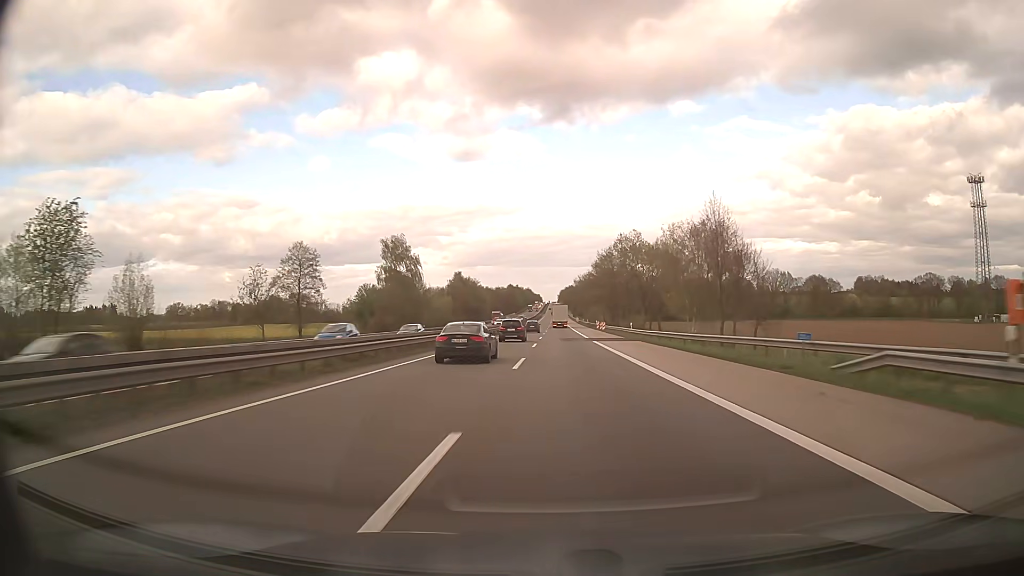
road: motorway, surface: asphalt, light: Day
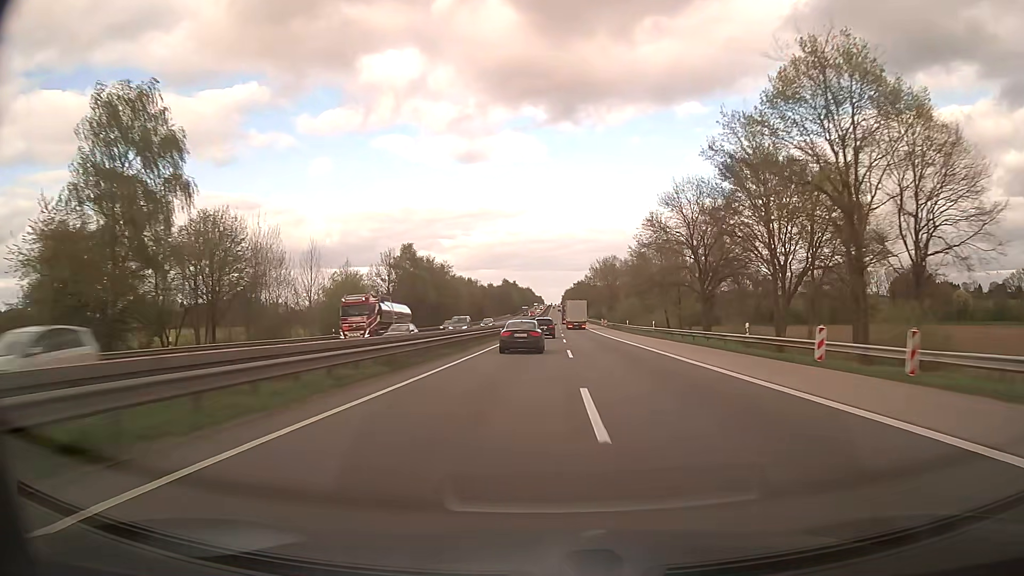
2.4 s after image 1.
(-0.3, +82.6) m; 0°
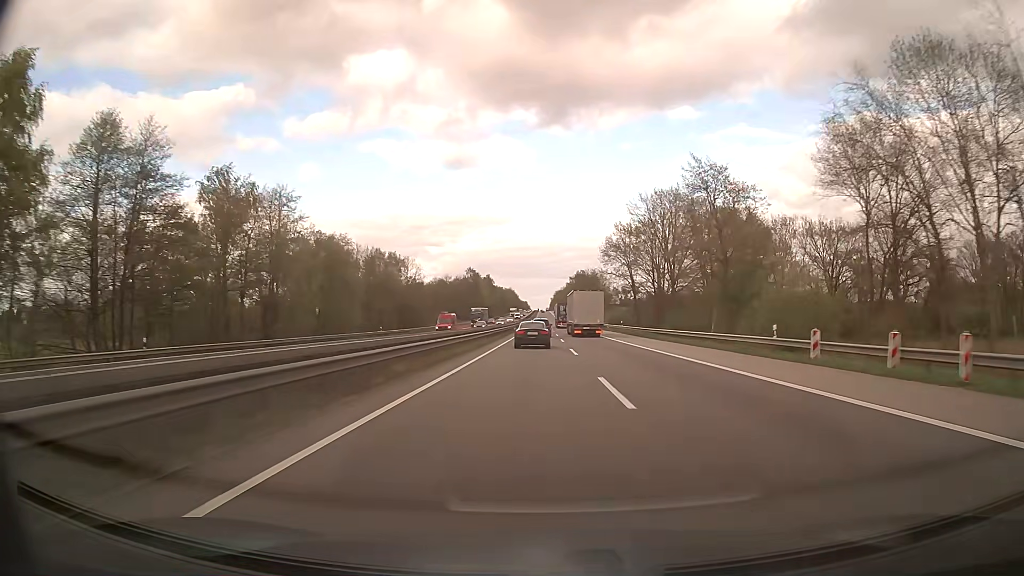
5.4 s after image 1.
(+1.2, +103.0) m; +1°
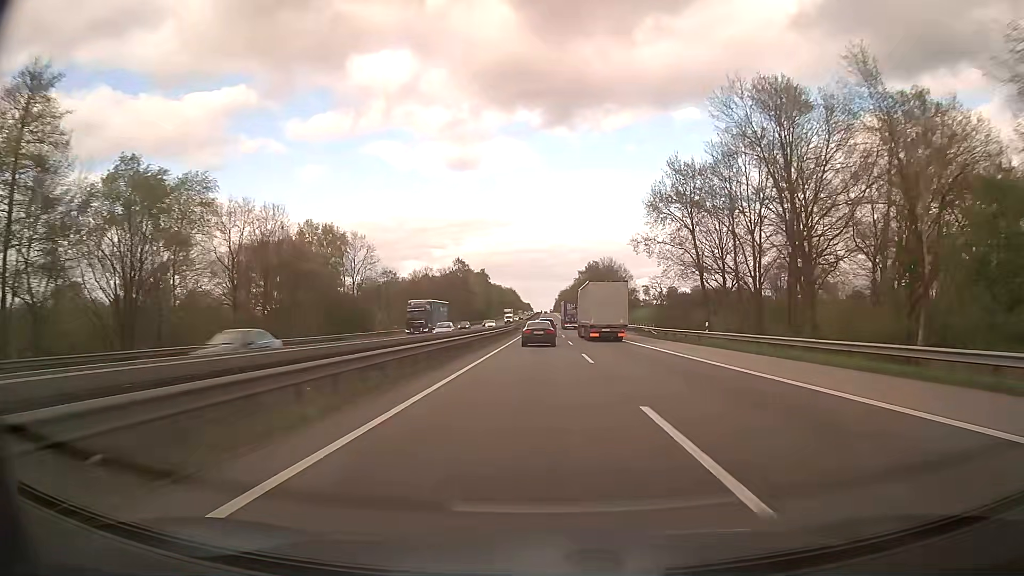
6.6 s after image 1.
(+0.1, +41.1) m; 0°
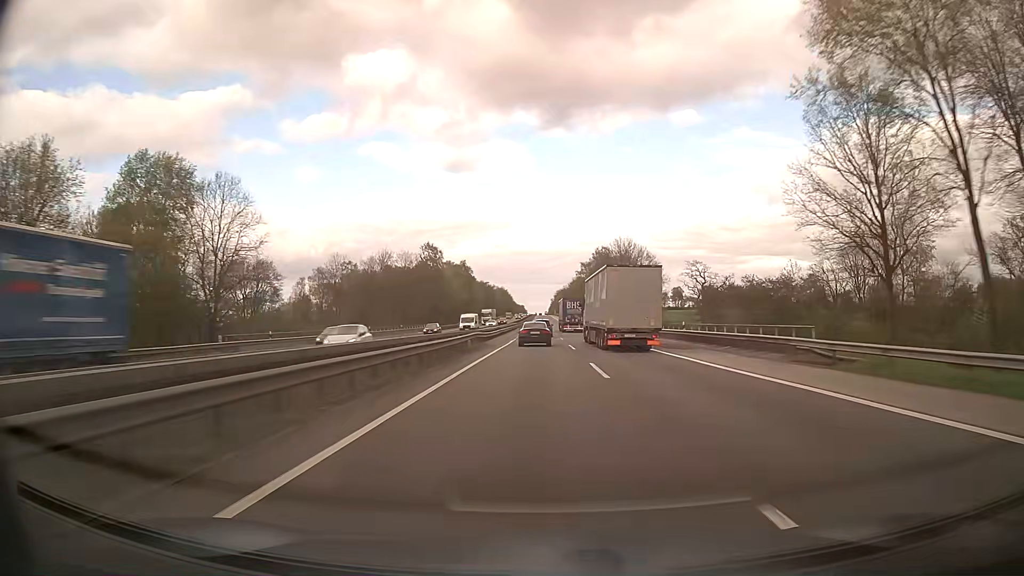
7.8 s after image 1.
(+0.1, +41.1) m; 0°
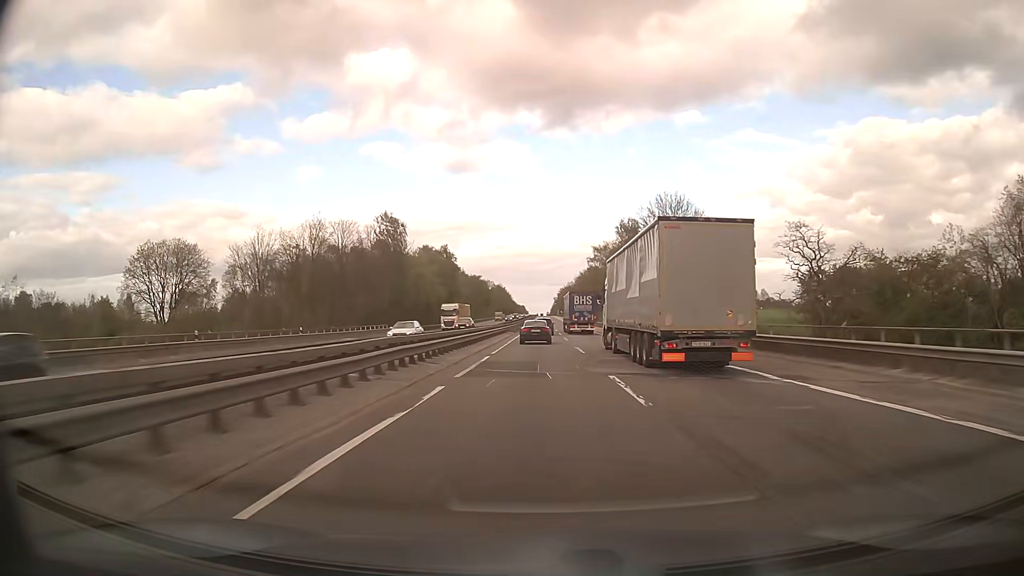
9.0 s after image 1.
(0.0, +41.0) m; 0°
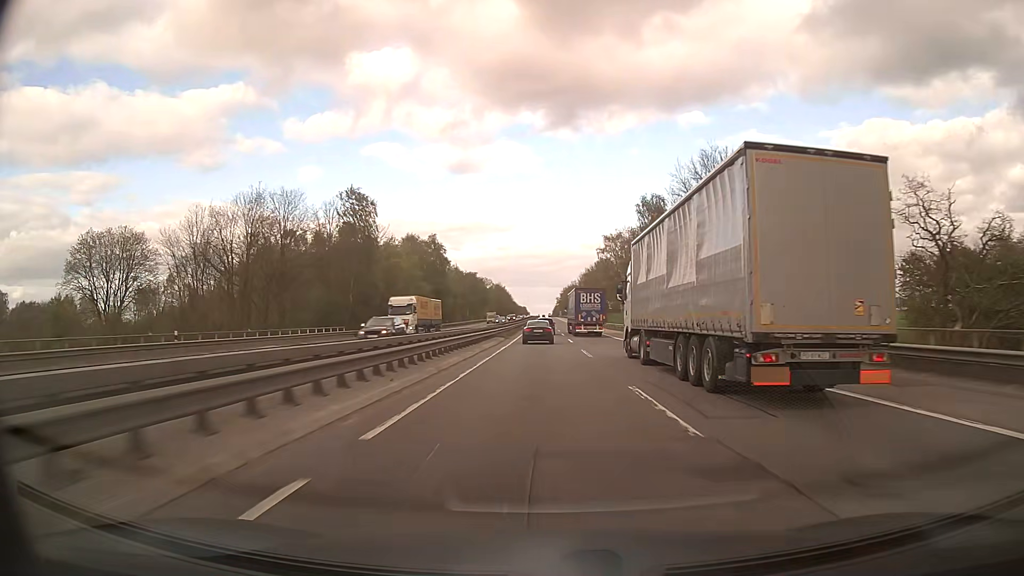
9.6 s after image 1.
(0.0, +20.5) m; 0°
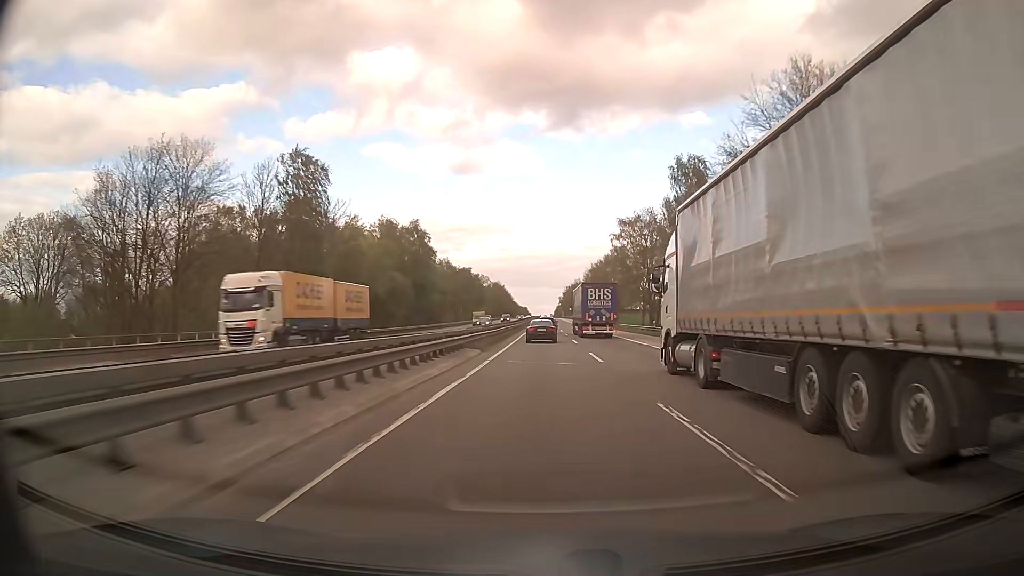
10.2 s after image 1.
(0.0, +20.5) m; 0°
(0, +10) (0, +20) (0, +30) (0, +40) (0, +50) (0, +60) (0, +70) (0, +80) (0, +90) (0, +100) m
